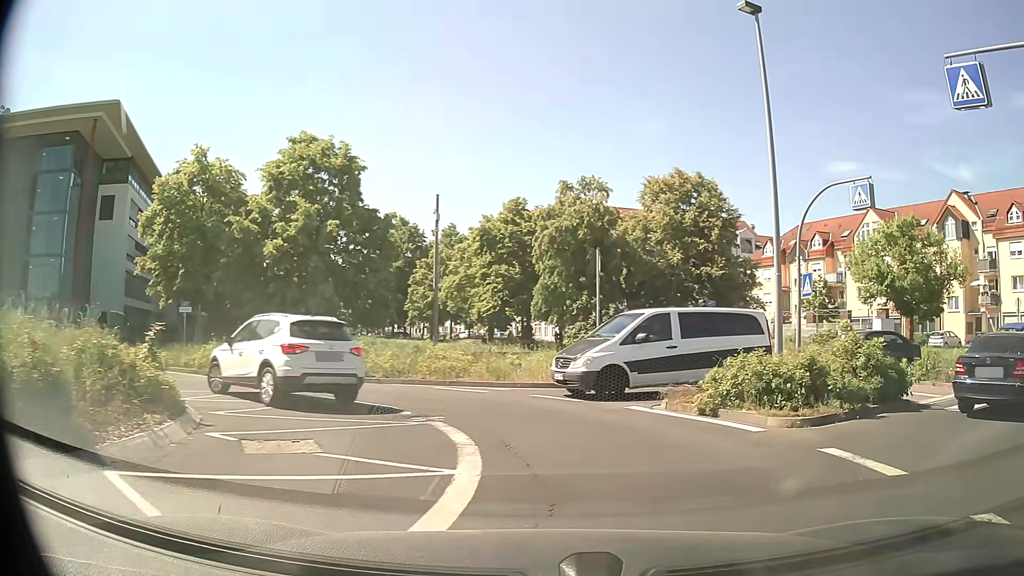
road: residential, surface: asphalt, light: Day
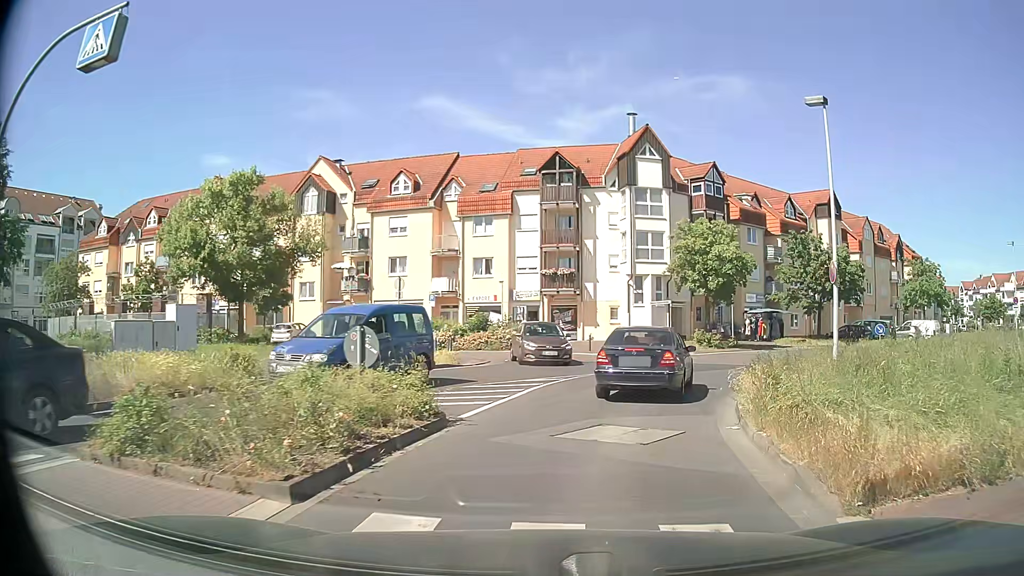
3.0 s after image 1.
(+6.0, +10.0) m; +55°
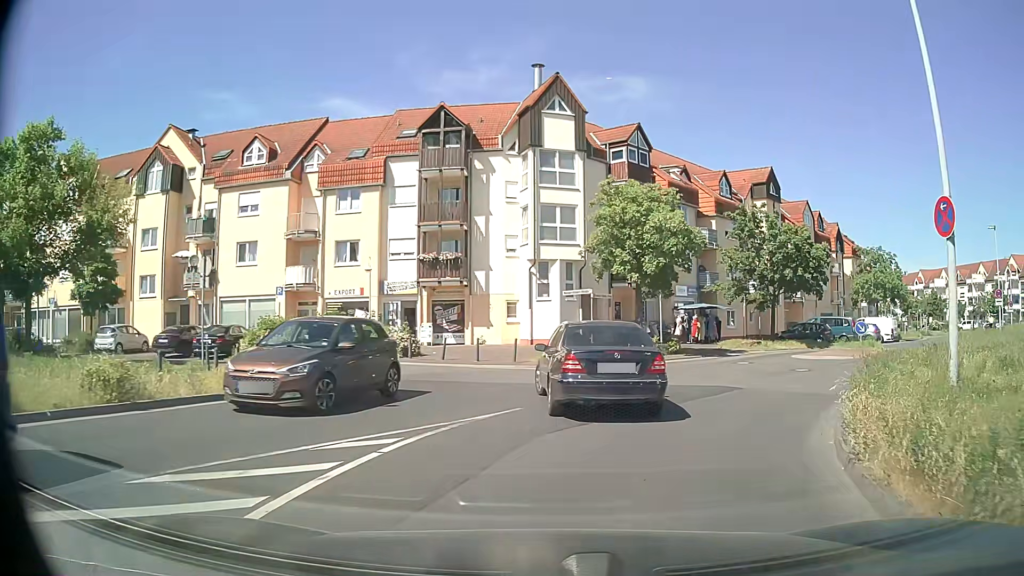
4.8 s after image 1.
(+0.7, +9.7) m; +7°
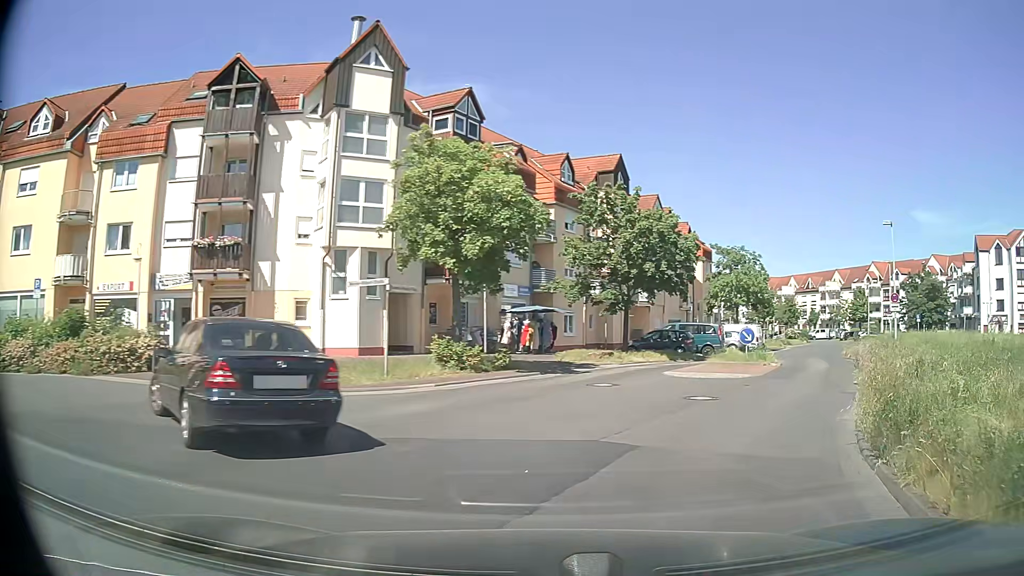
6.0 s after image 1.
(+0.9, +7.1) m; +15°
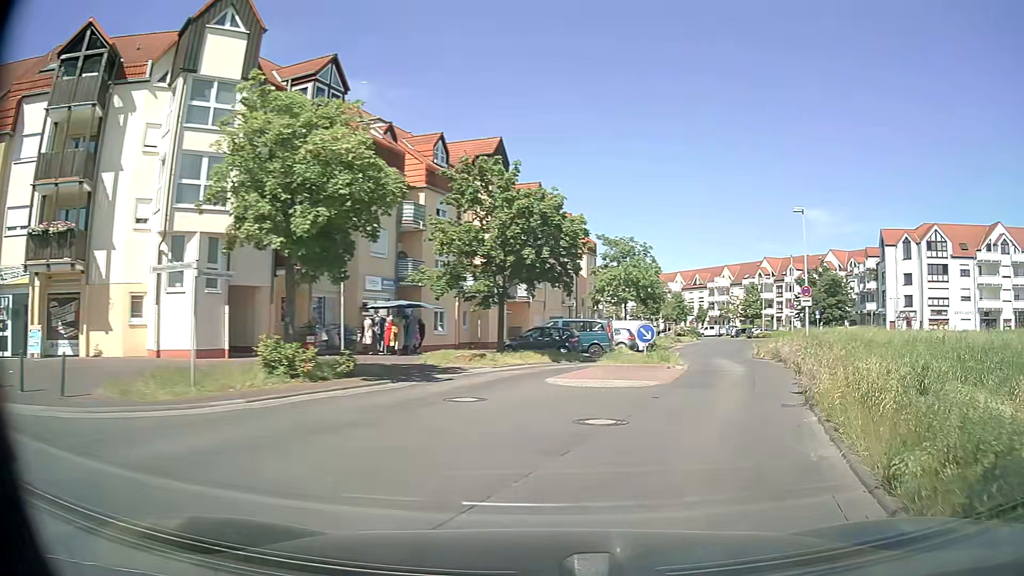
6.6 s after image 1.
(+0.3, +4.0) m; +10°
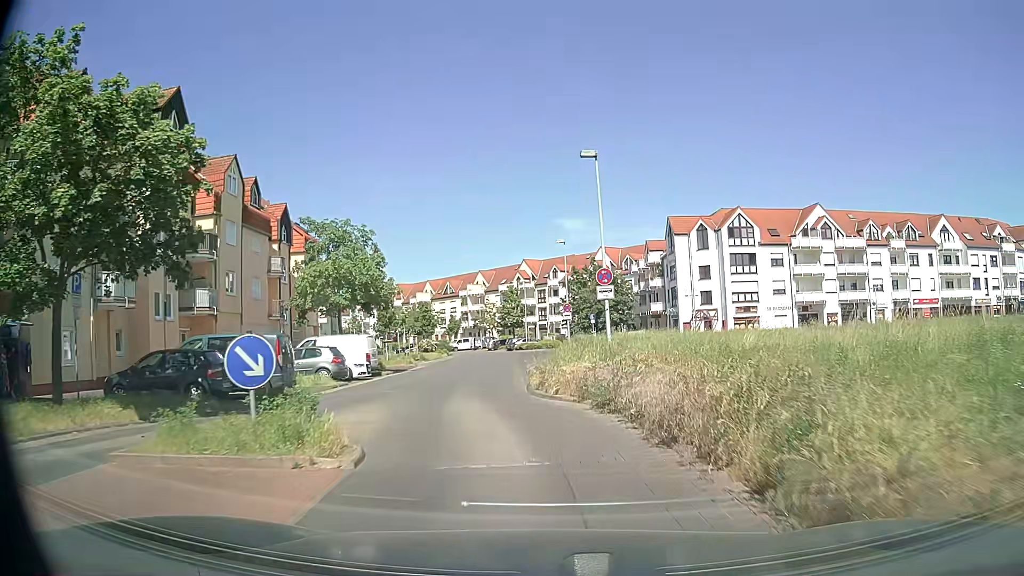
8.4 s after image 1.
(+3.3, +13.0) m; +21°
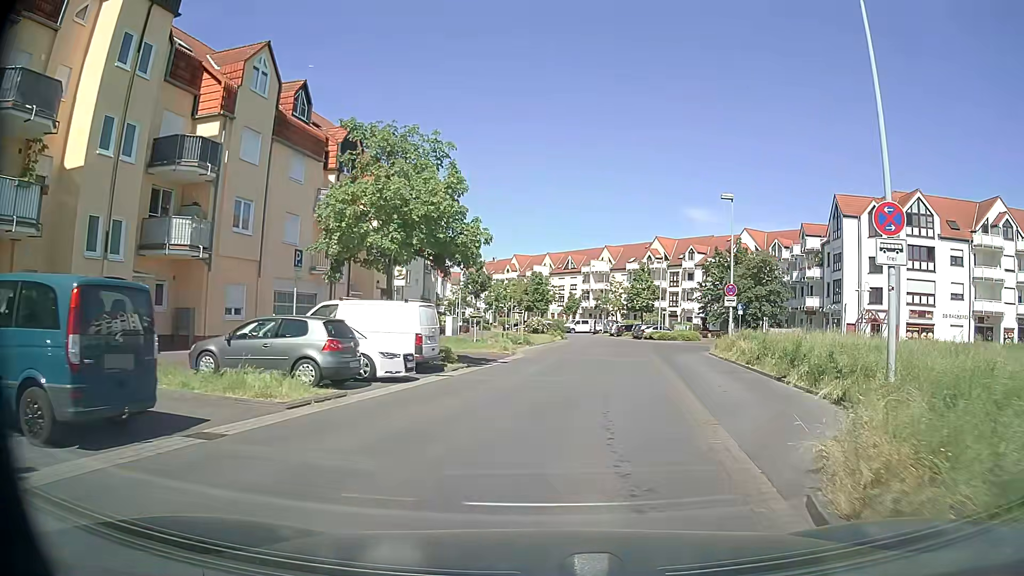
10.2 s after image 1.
(-1.1, +12.9) m; -10°
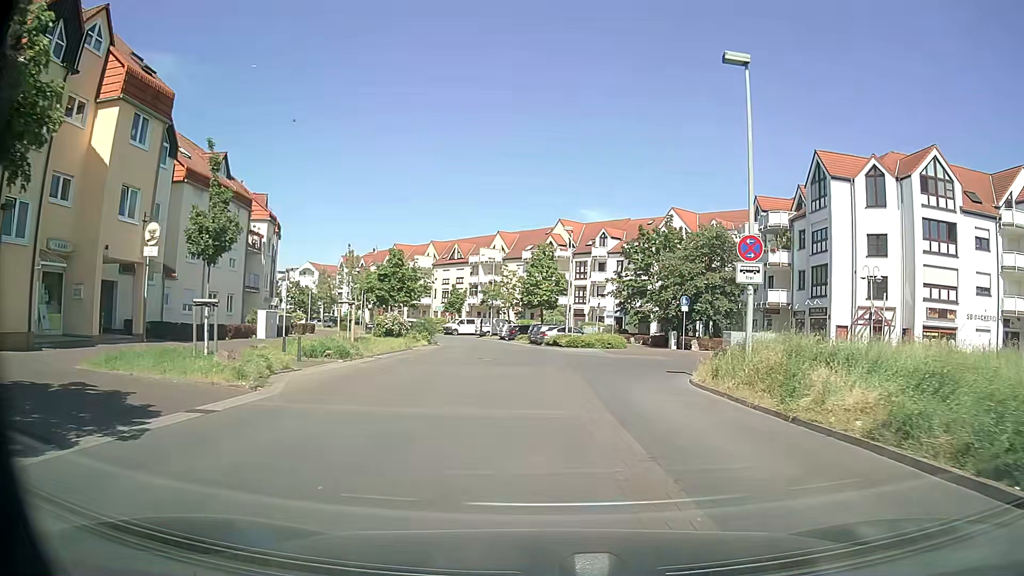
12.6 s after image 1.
(+2.2, +17.9) m; +9°
(0, +10) (0, +20) (0, +30) (-1, +40) (-2, +50) (-5, +60) (-8, +69) (-13, +78) (-19, +86) (-25, +94) m
